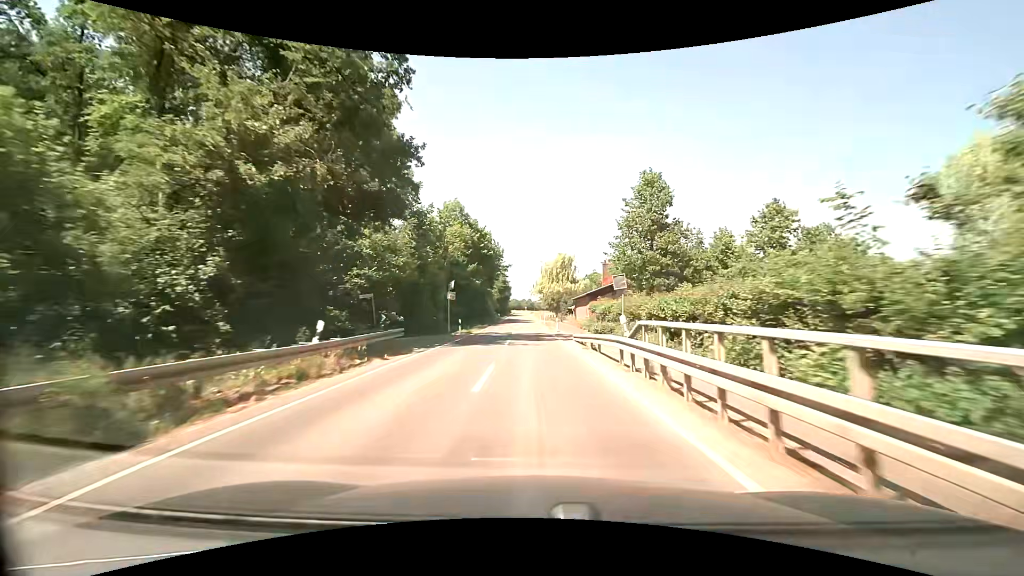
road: secondary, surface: asphalt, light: Day
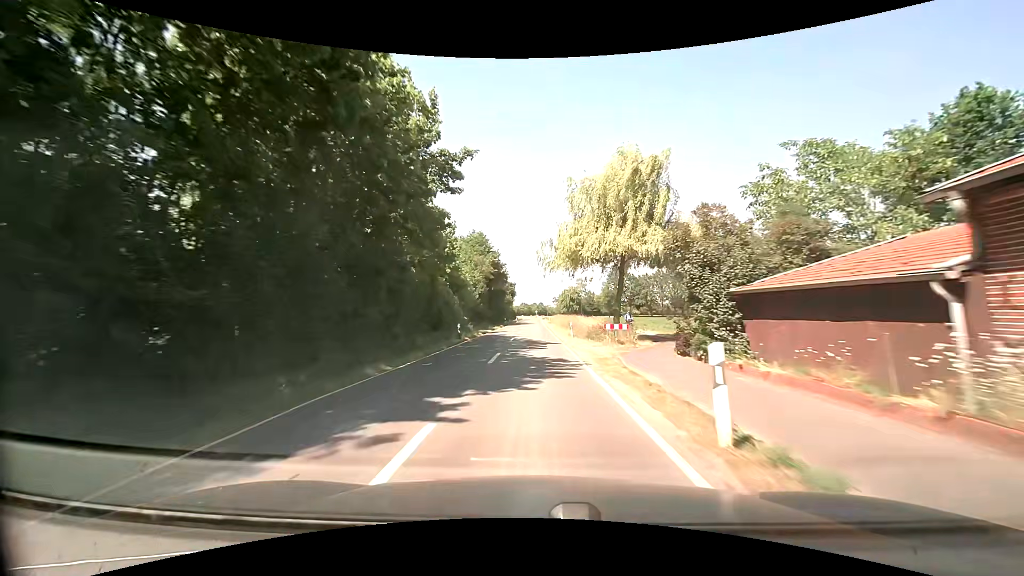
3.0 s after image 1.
(-0.3, +55.1) m; -1°
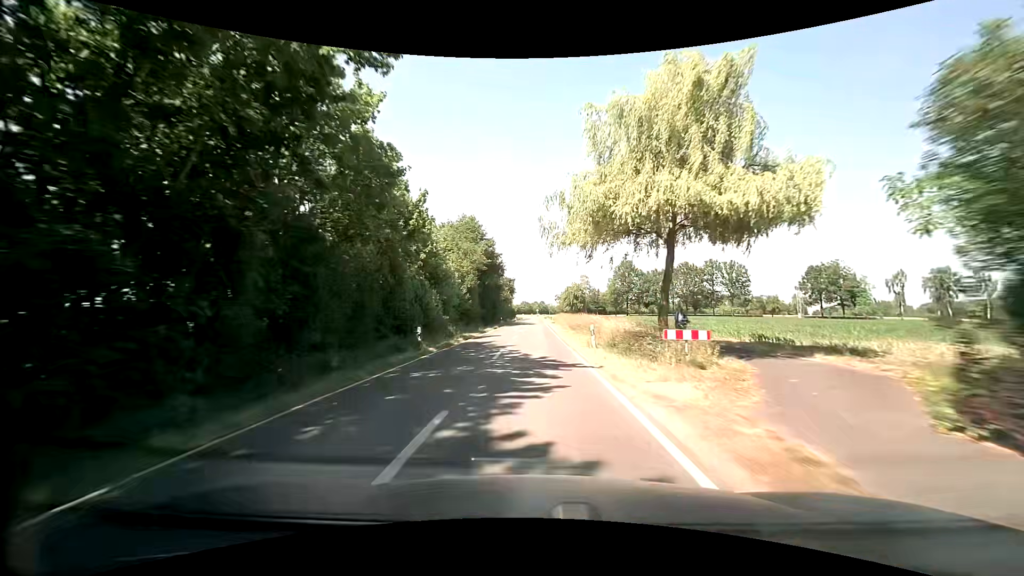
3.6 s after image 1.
(0.0, +11.3) m; 0°
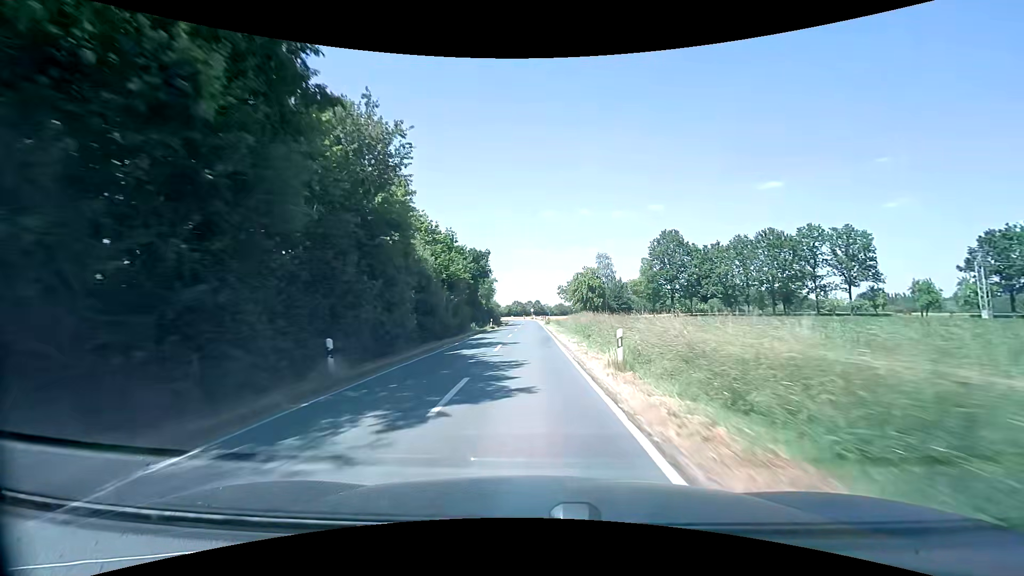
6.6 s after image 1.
(+0.5, +56.9) m; +1°
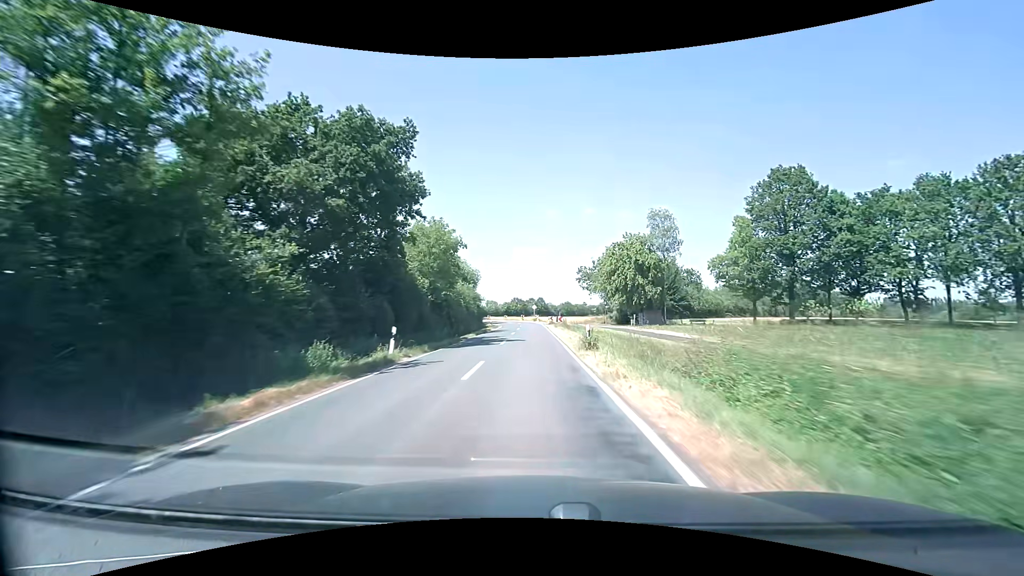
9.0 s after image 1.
(-0.3, +44.8) m; 0°
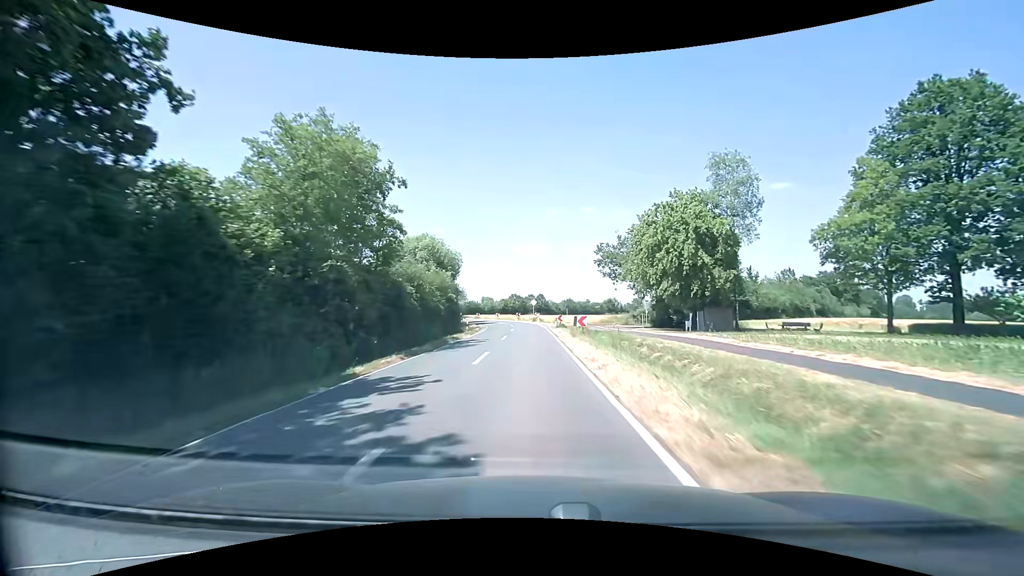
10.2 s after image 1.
(+0.1, +21.2) m; +1°
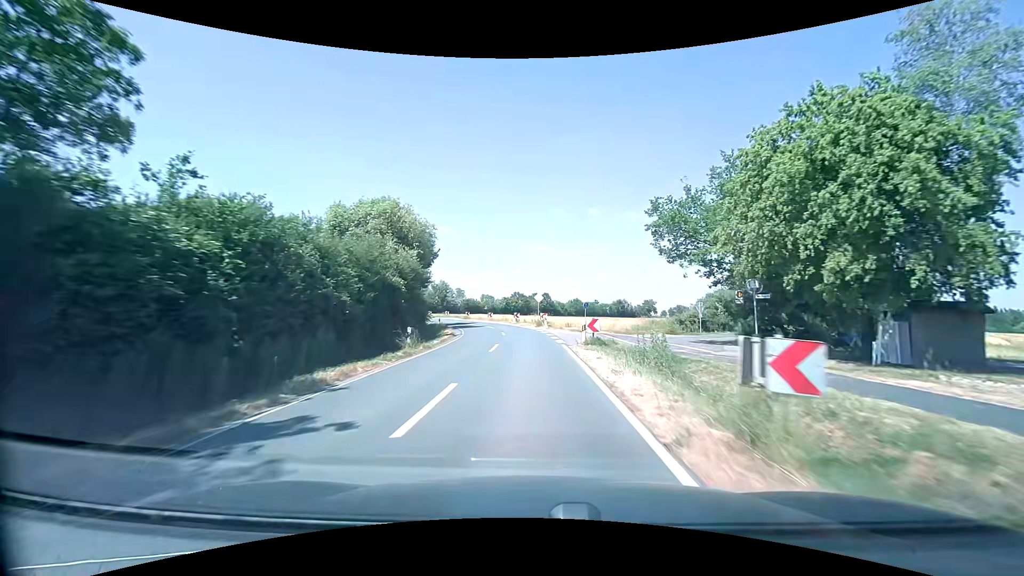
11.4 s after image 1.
(-0.2, +19.9) m; -1°
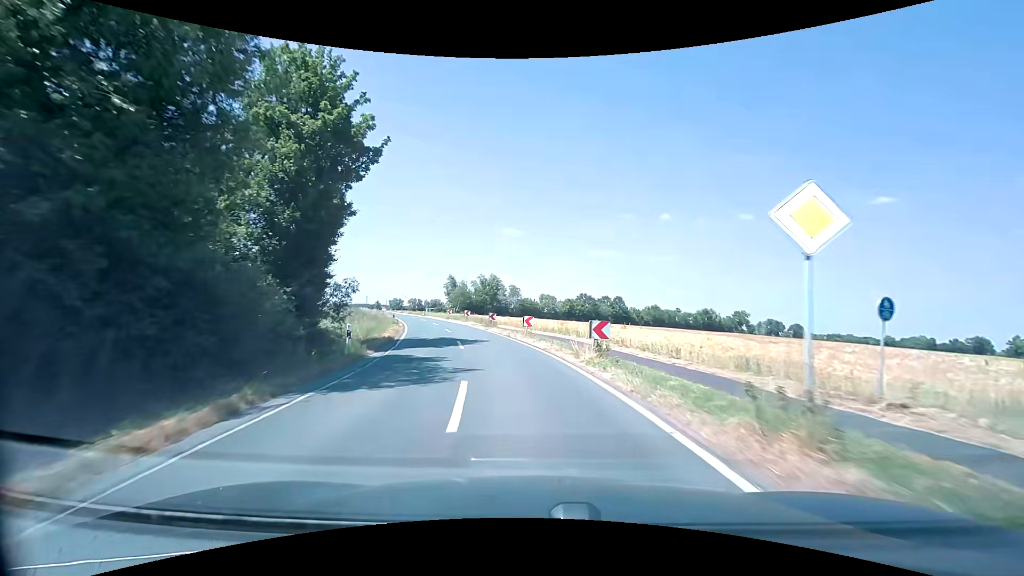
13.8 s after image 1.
(-1.6, +35.8) m; -7°
(0, +10) (-2, +20) (-3, +30) (-6, +39) (-9, +49) (-12, +59) (-15, +68) (-18, +78) (-21, +87) (-25, +96) m
